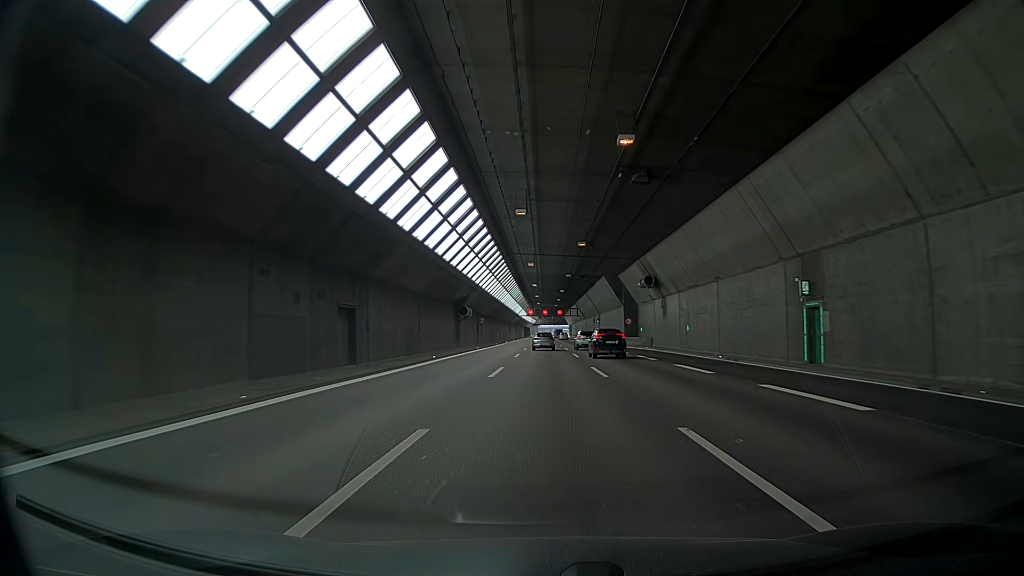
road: motorway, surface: asphalt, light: Day
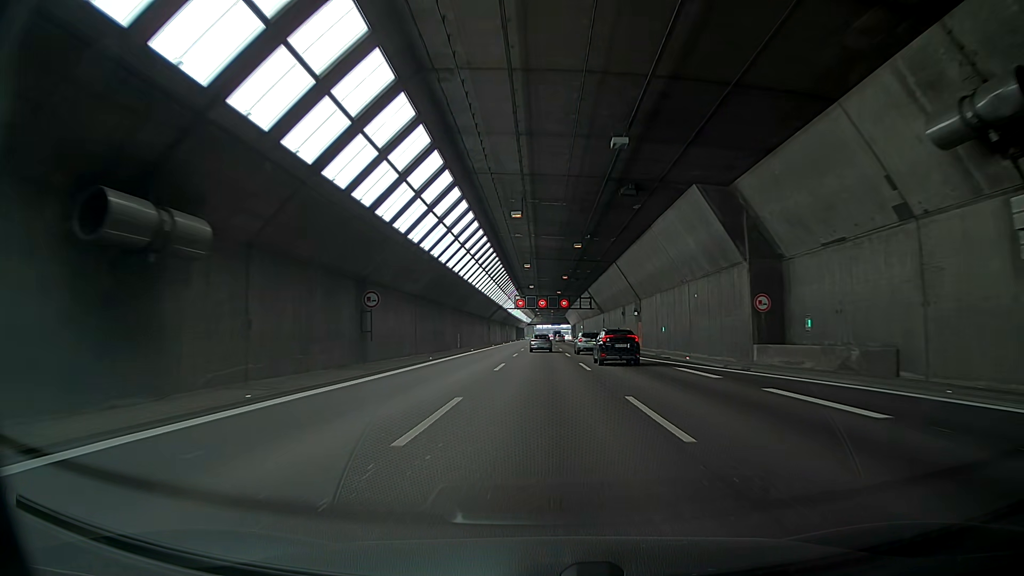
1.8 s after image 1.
(-0.7, +47.9) m; -1°
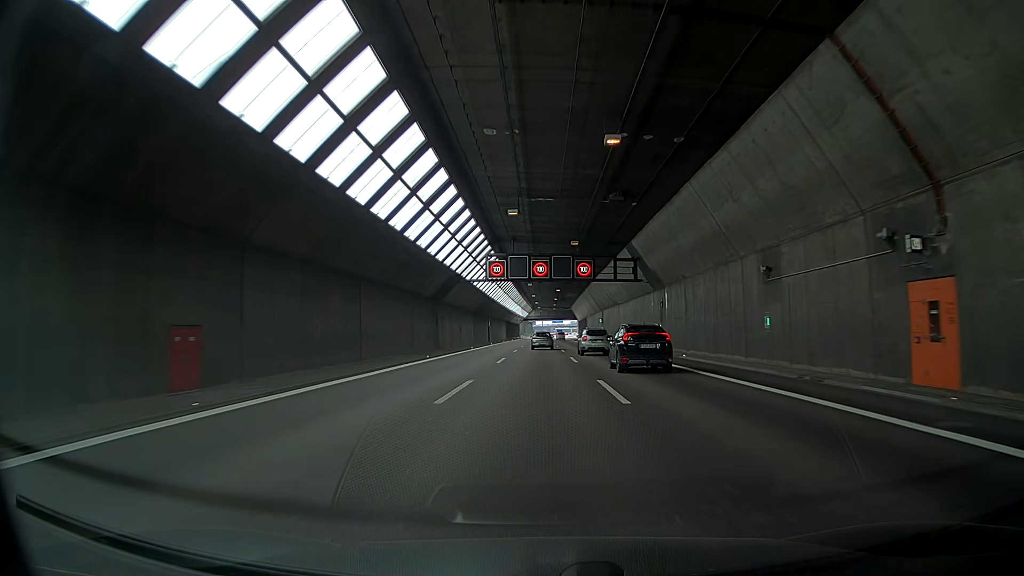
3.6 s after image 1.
(+0.1, +47.9) m; 0°
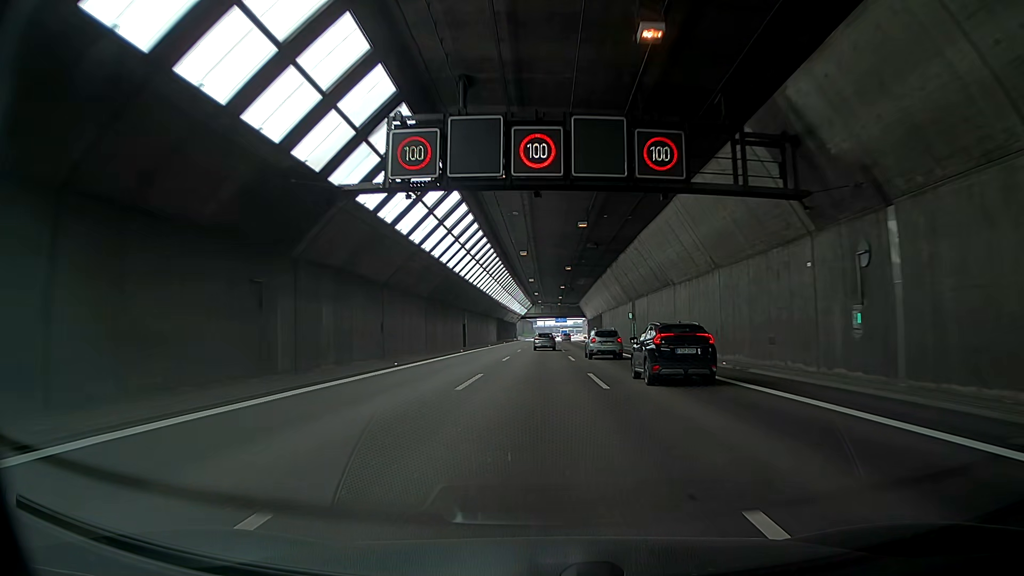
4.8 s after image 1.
(-0.1, +31.9) m; -1°
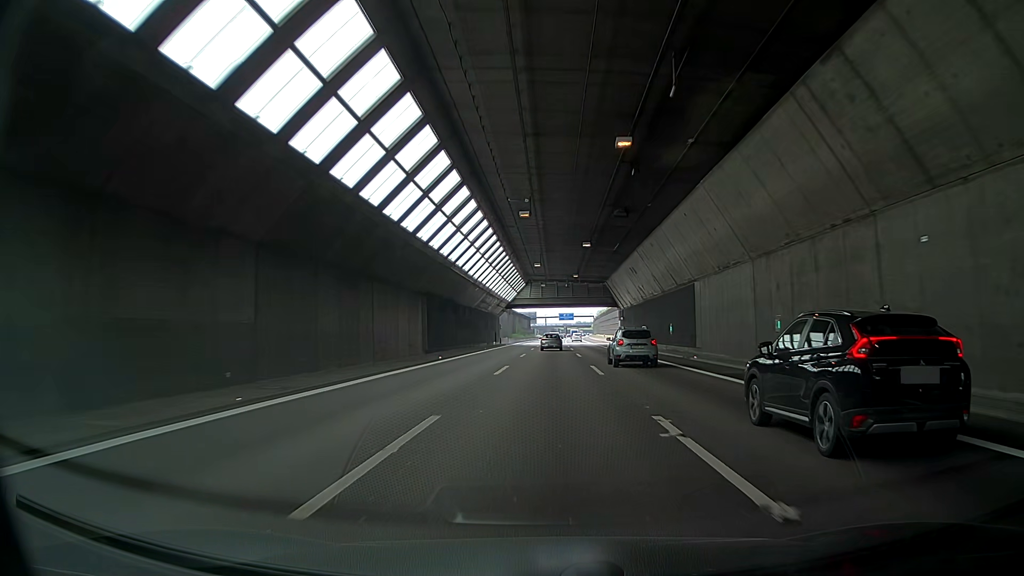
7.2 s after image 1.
(-0.3, +63.9) m; 0°
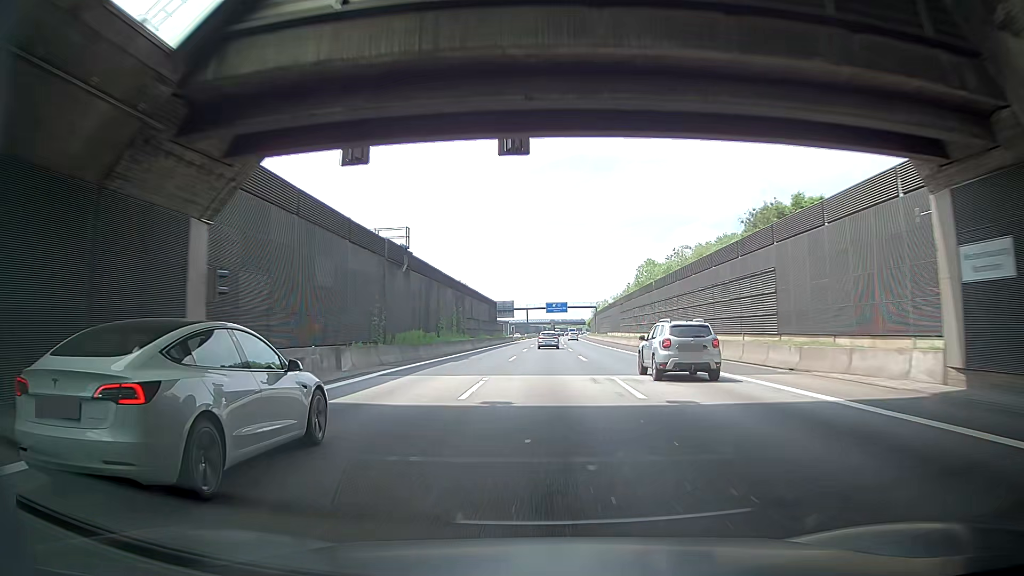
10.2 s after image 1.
(-0.8, +79.8) m; -1°
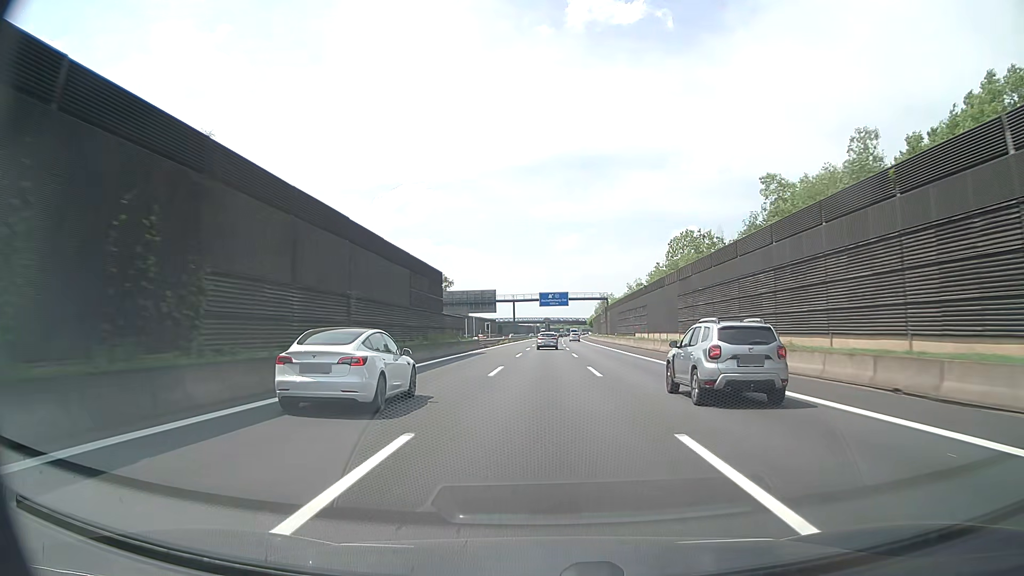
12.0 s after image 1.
(+1.0, +47.9) m; +1°
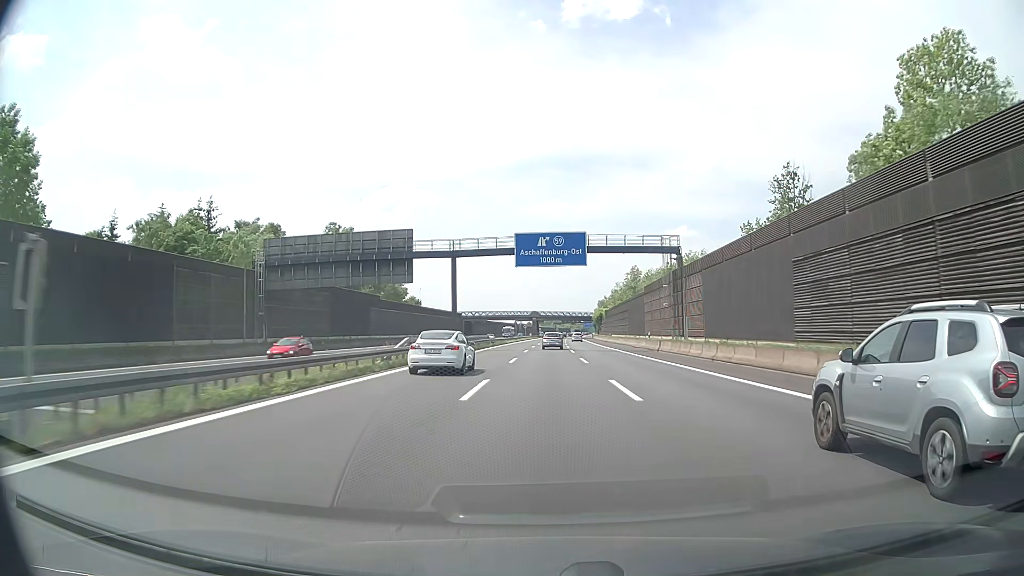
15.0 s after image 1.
(+0.6, +79.8) m; +1°
(0, +10) (0, +20) (0, +30) (0, +40) (0, +50) (0, +60) (+1, +70) (+1, +80) (+1, +90) (+1, +100) m
